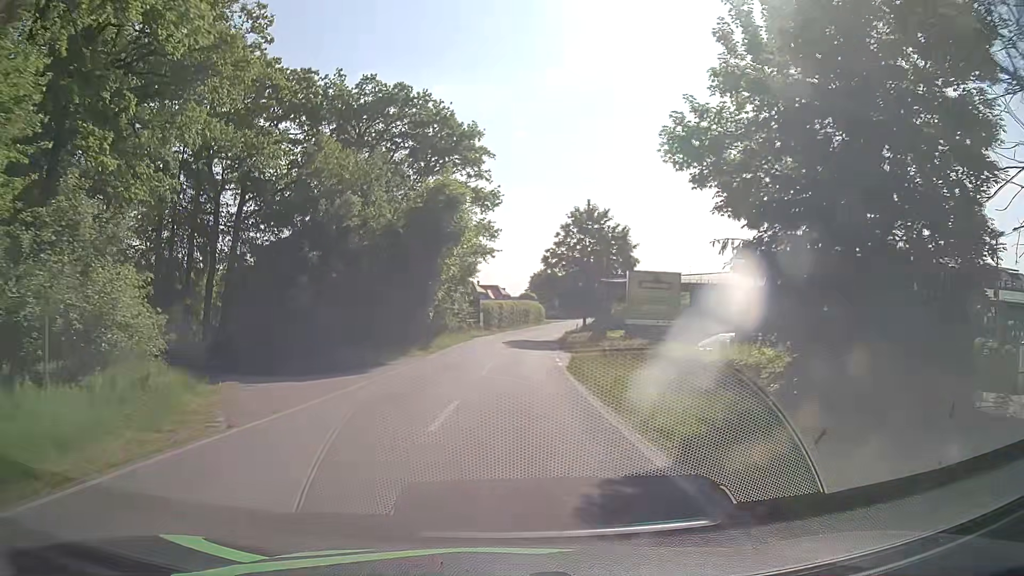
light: Day
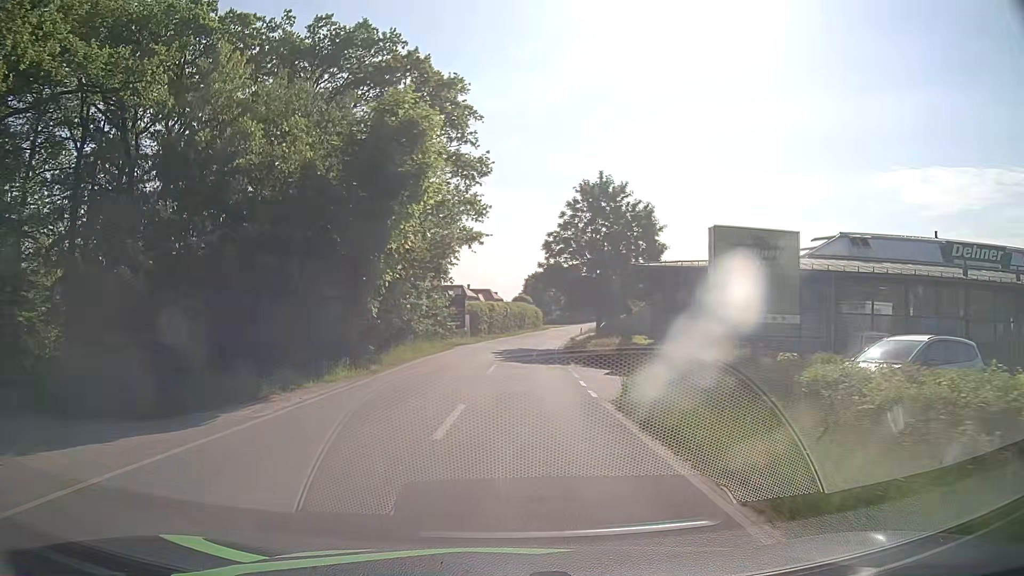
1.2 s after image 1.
(+0.4, +12.5) m; +3°
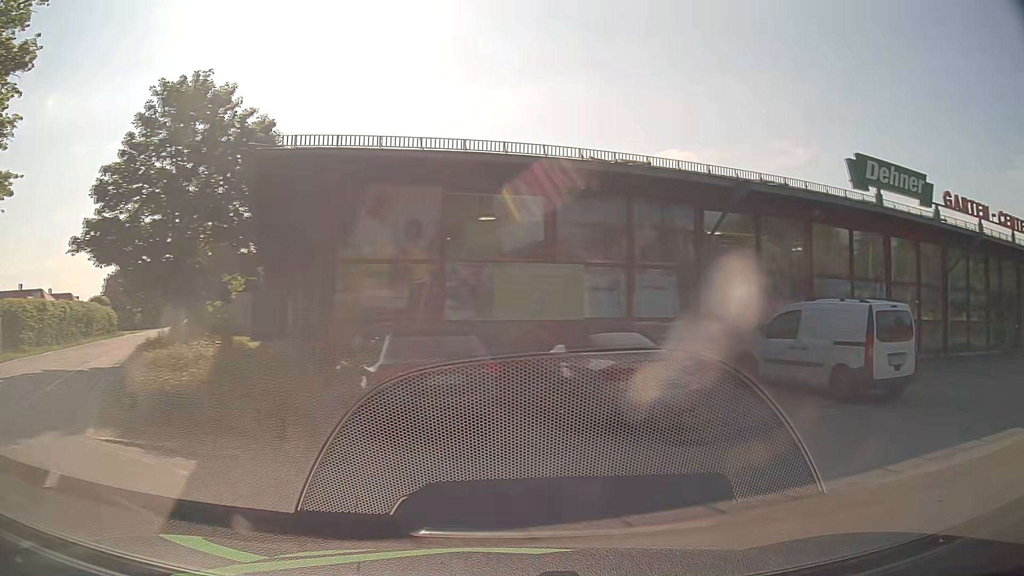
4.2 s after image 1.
(+1.4, +18.4) m; +33°
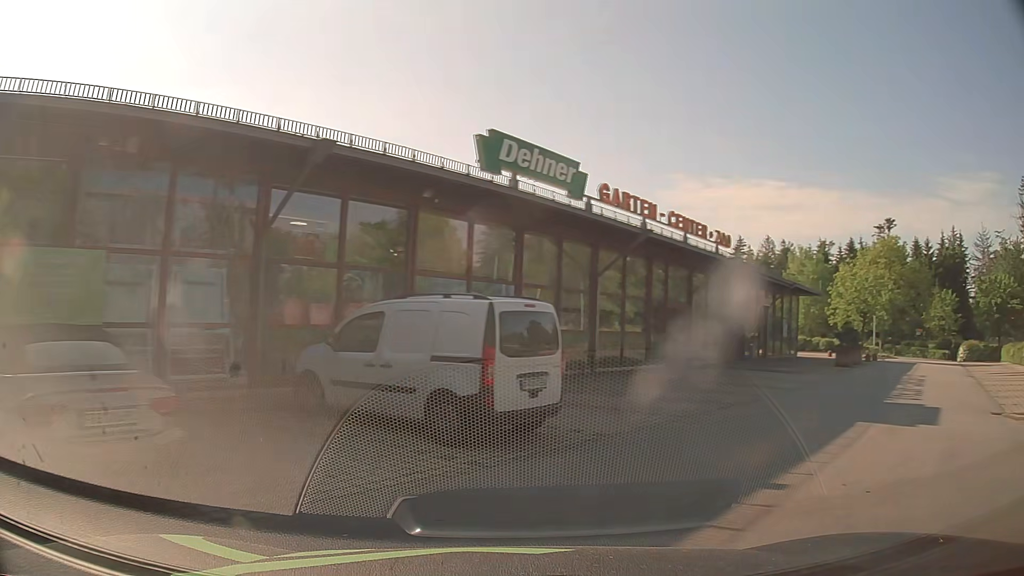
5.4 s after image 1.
(+1.1, +3.8) m; +34°
